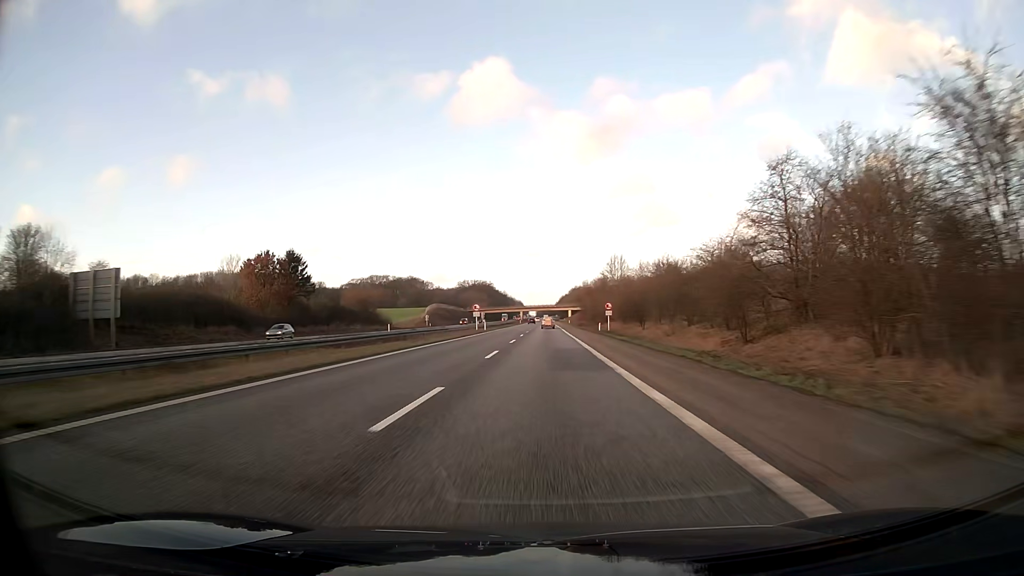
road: motorway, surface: asphalt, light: Day
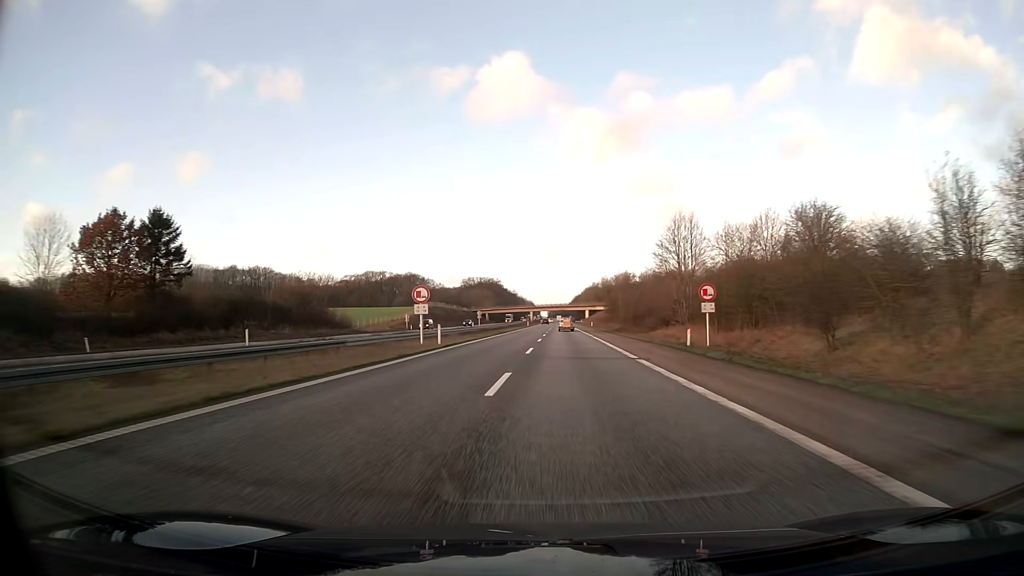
(-0.3, +41.2) m; -1°
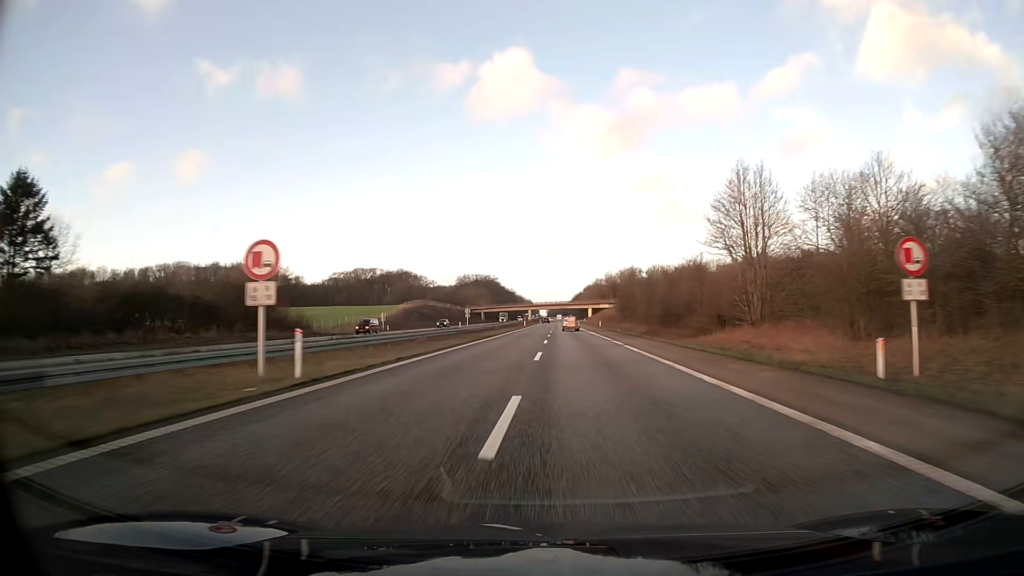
(0.0, +20.6) m; 0°
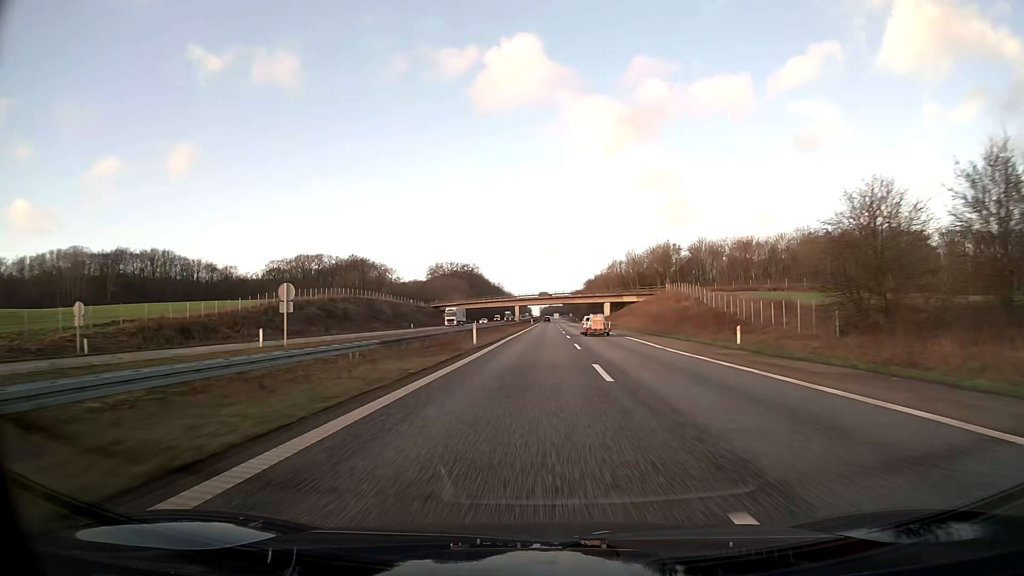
(+0.3, +82.4) m; +1°
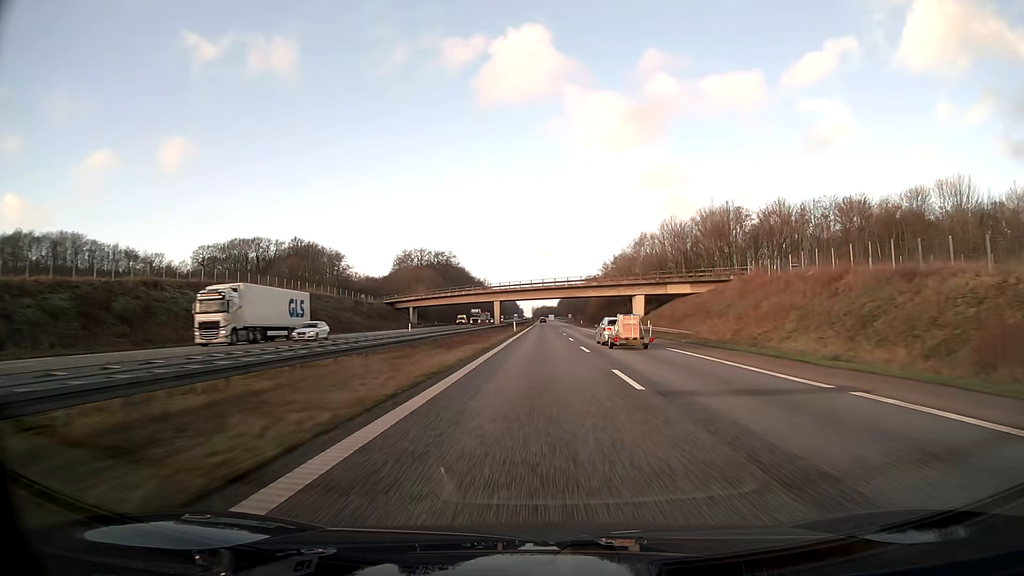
(+0.4, +61.8) m; +1°
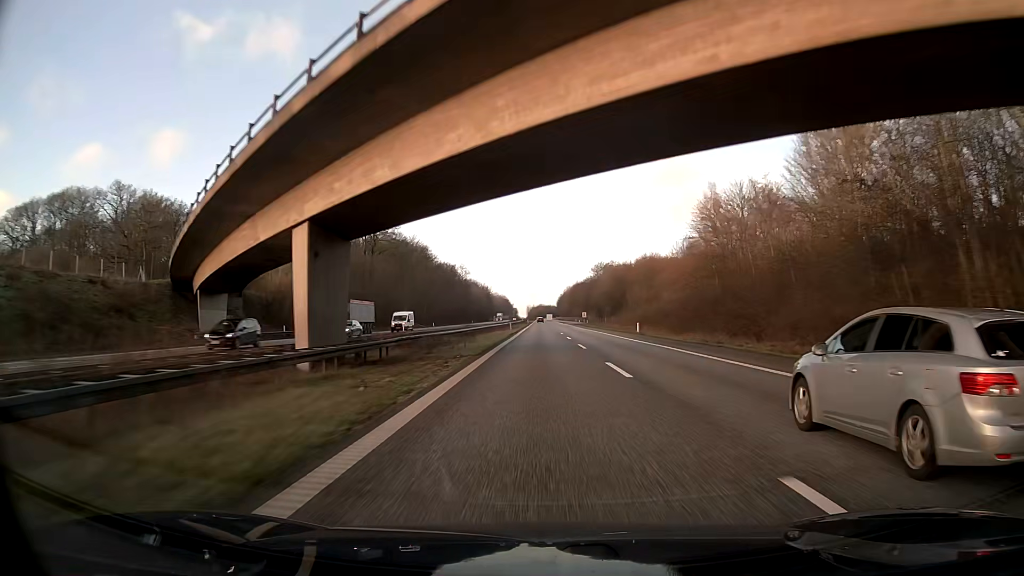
(+0.5, +103.0) m; 0°
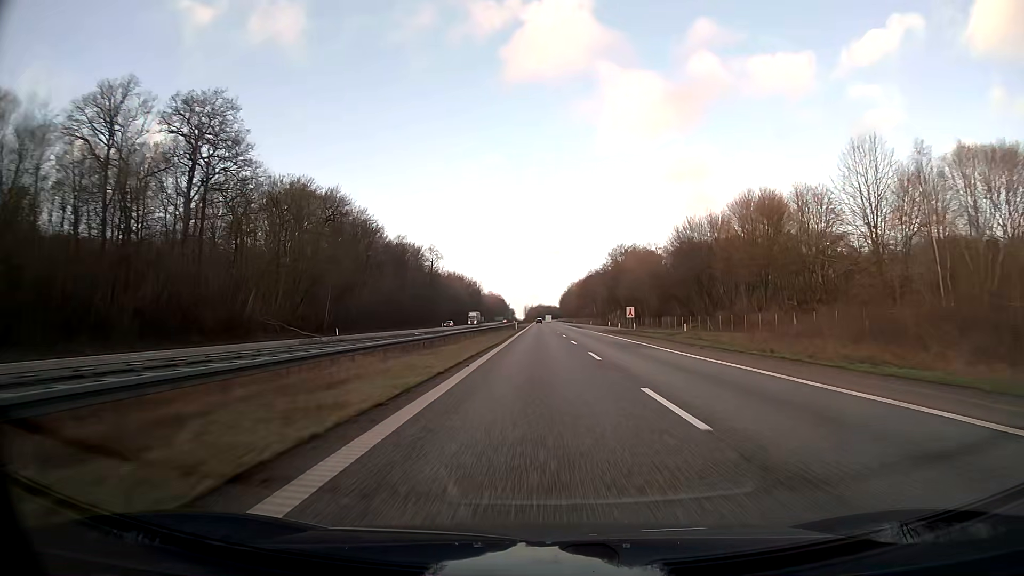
(+0.4, +82.4) m; 0°
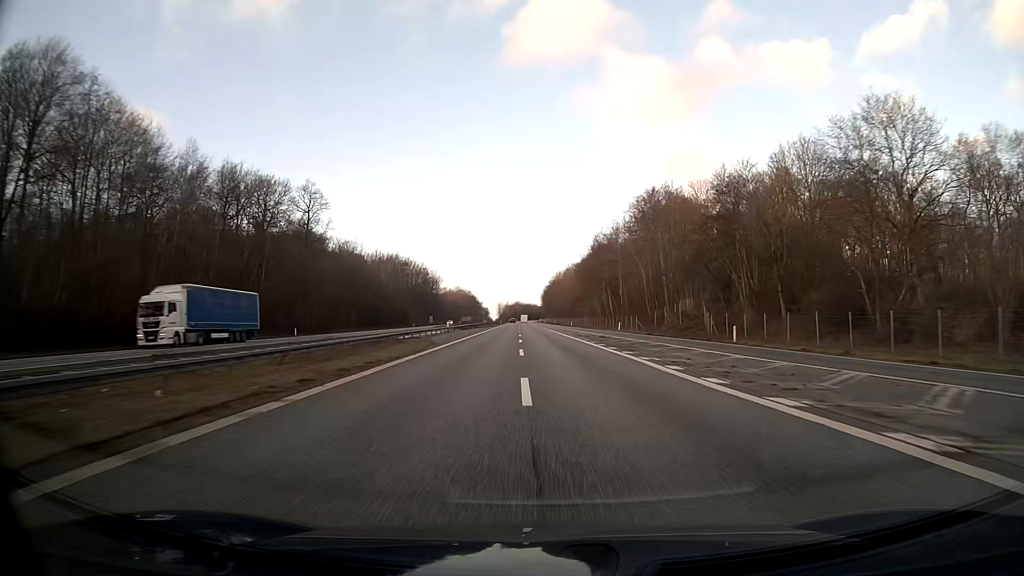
(+1.7, +103.1) m; +2°
(0, +10) (0, +20) (0, +30) (0, +40) (0, +50) (0, +60) (-1, +70) (-1, +80) (-1, +90) (-1, +100) m
